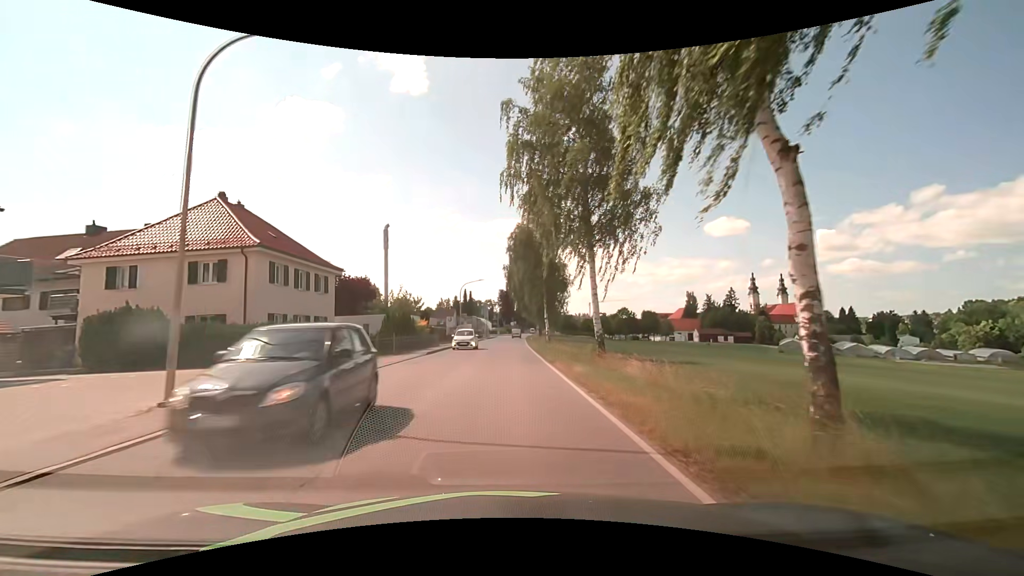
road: secondary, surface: asphalt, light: Day
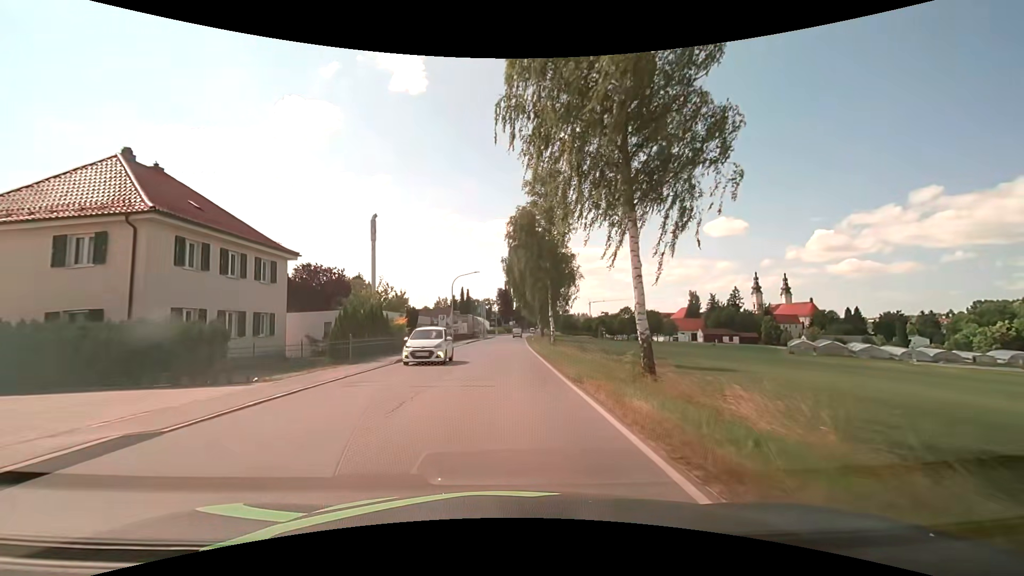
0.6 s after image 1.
(0.0, +7.6) m; +1°
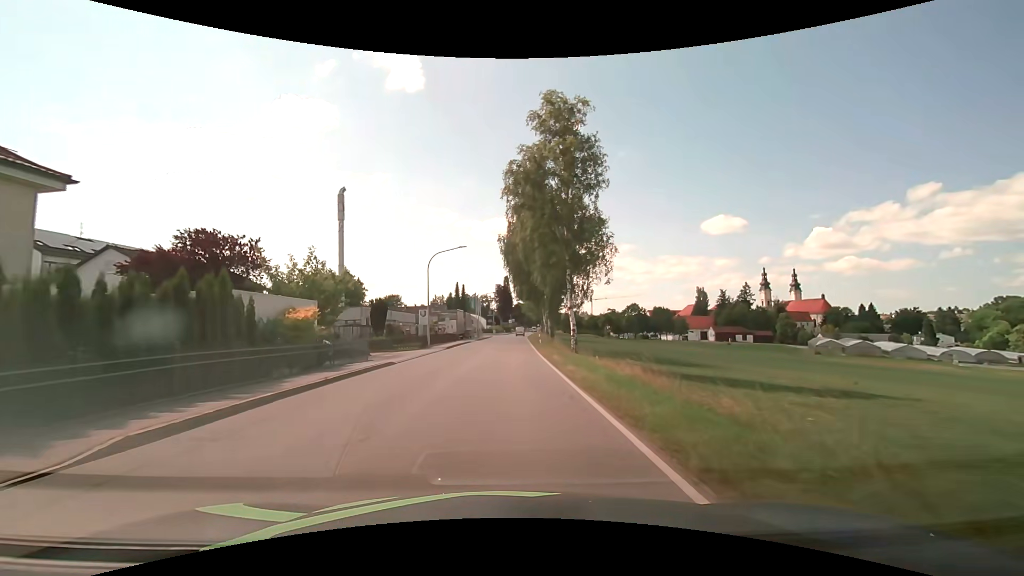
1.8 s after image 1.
(-0.1, +15.3) m; -1°
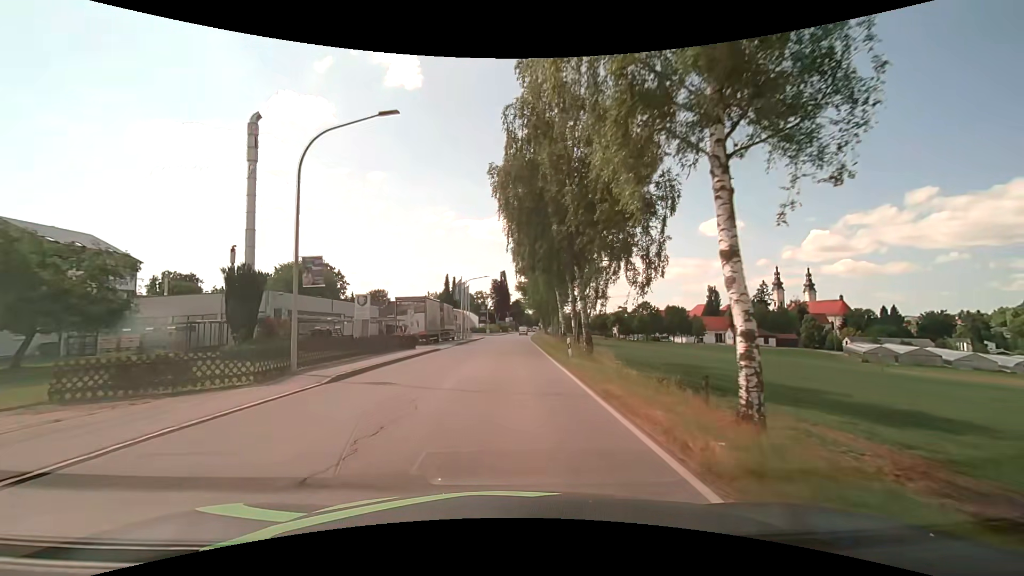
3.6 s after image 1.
(+0.1, +22.9) m; 0°
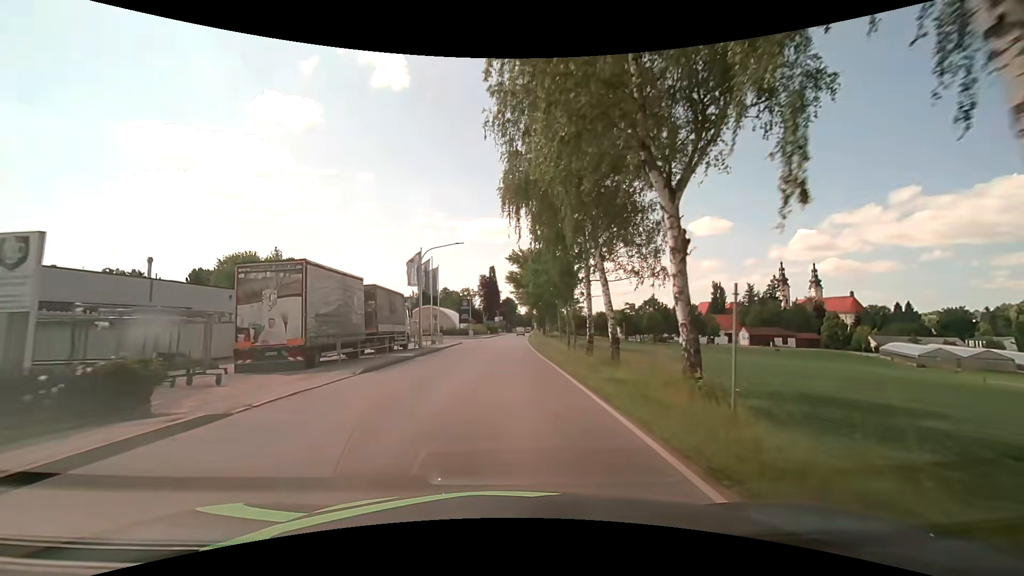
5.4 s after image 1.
(+0.3, +23.0) m; +1°
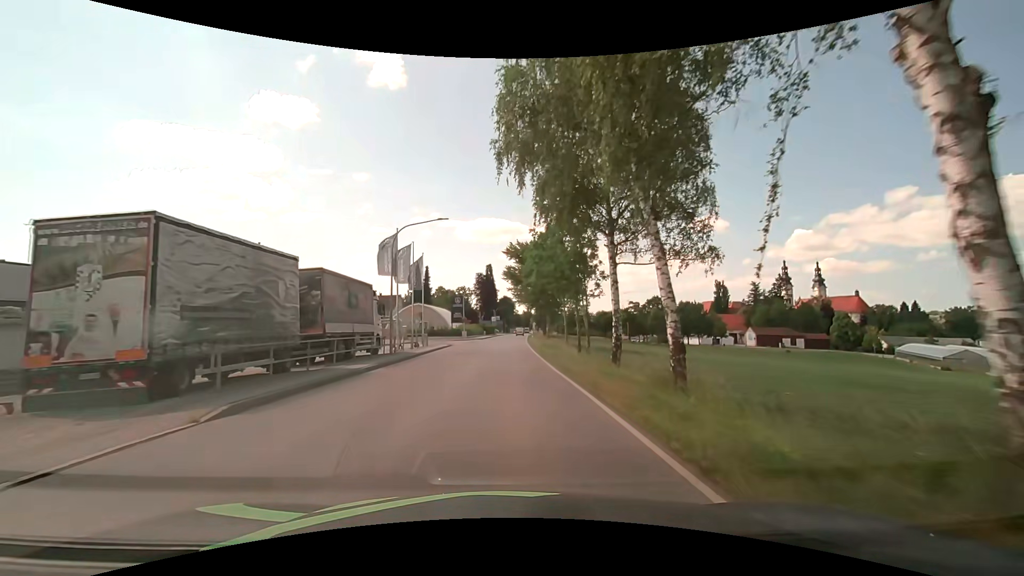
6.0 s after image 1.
(0.0, +7.7) m; 0°
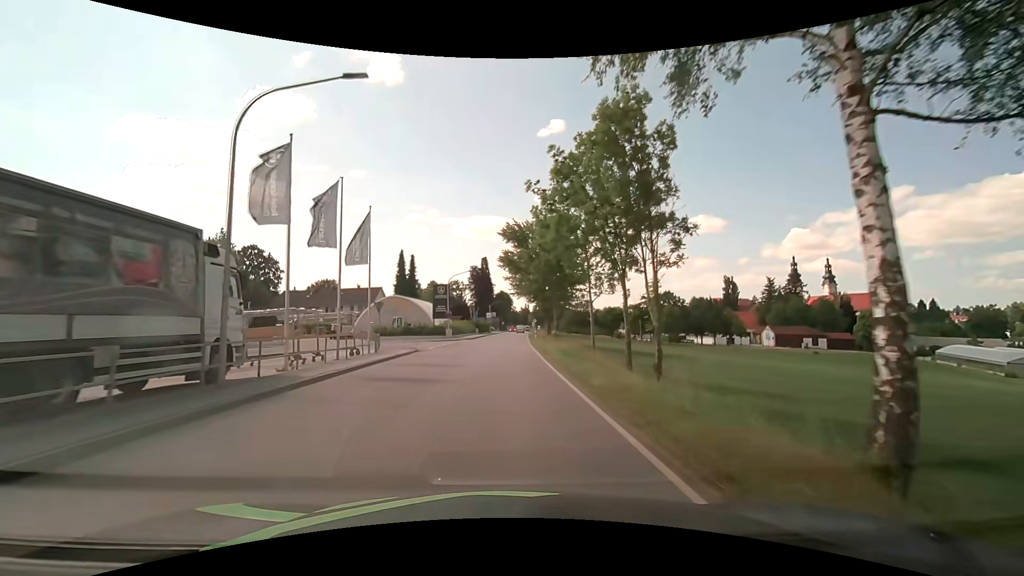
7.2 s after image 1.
(+0.2, +15.3) m; +1°
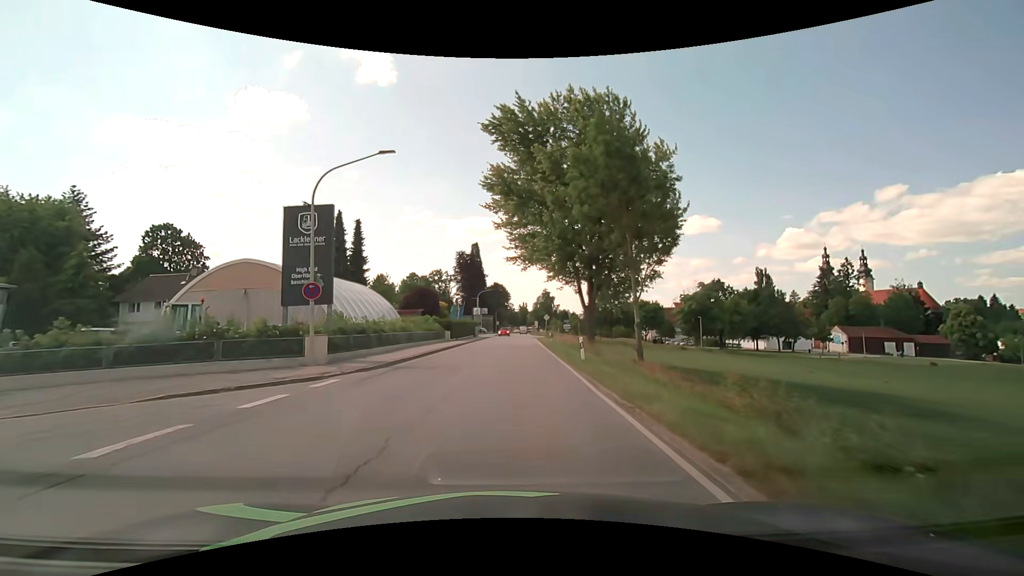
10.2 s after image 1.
(0.0, +38.2) m; 0°
(0, +10) (0, +20) (+1, +30) (+1, +40) (+1, +50) (+2, +60) (+2, +70) (+2, +80) (+3, +90) (+3, +100) m
